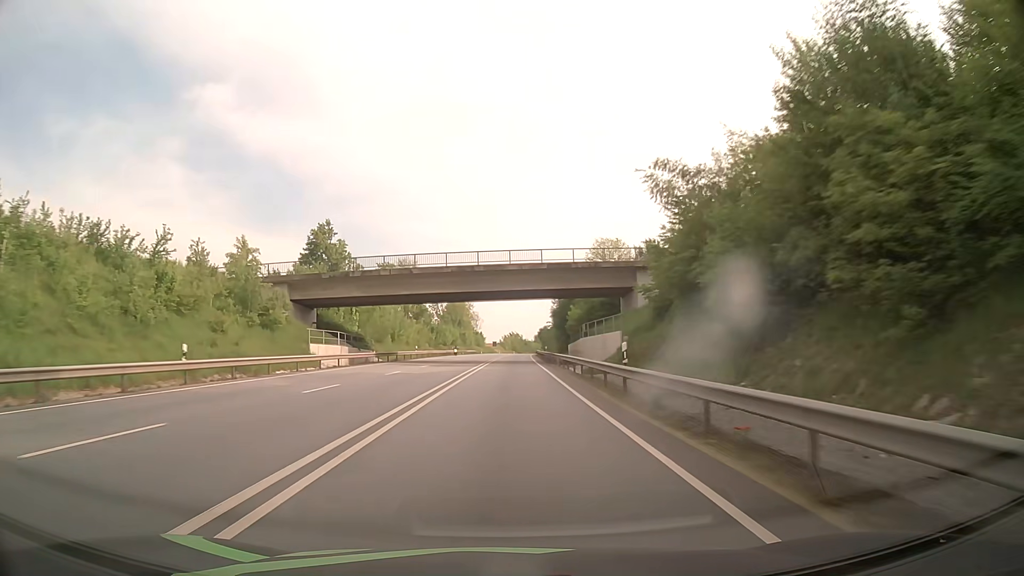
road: primary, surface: asphalt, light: Day
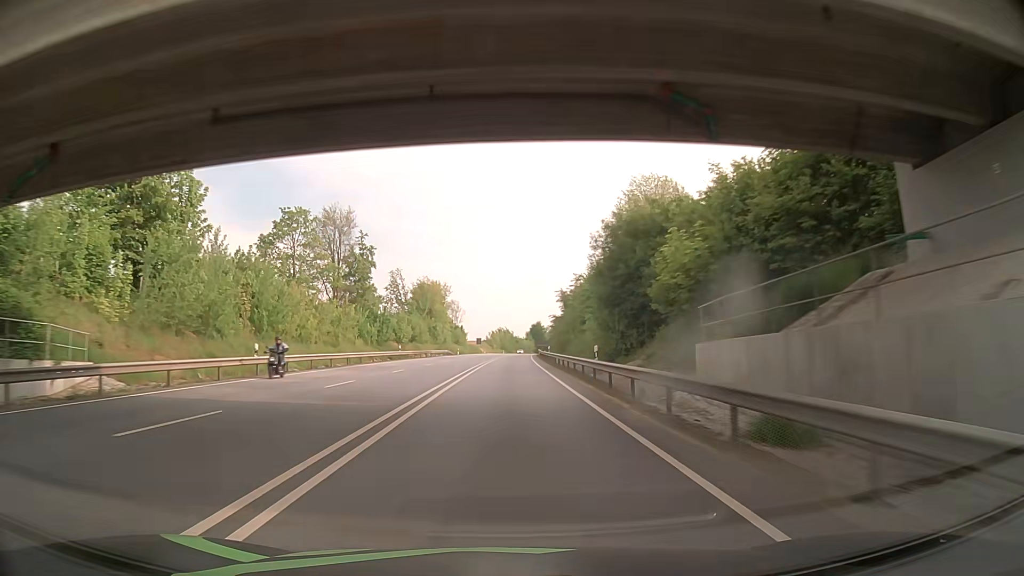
(+0.3, +45.3) m; +1°
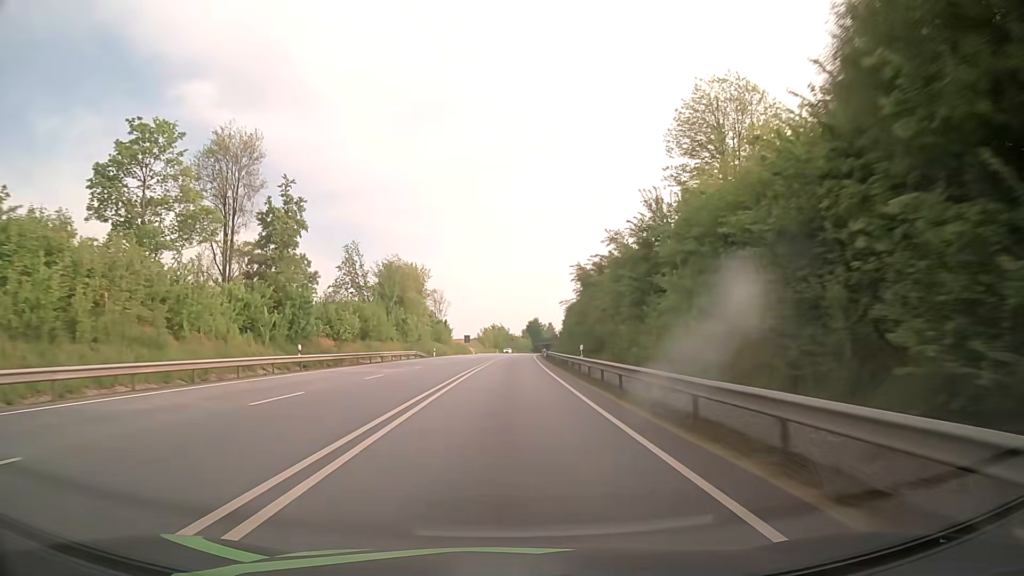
(+0.1, +30.1) m; 0°
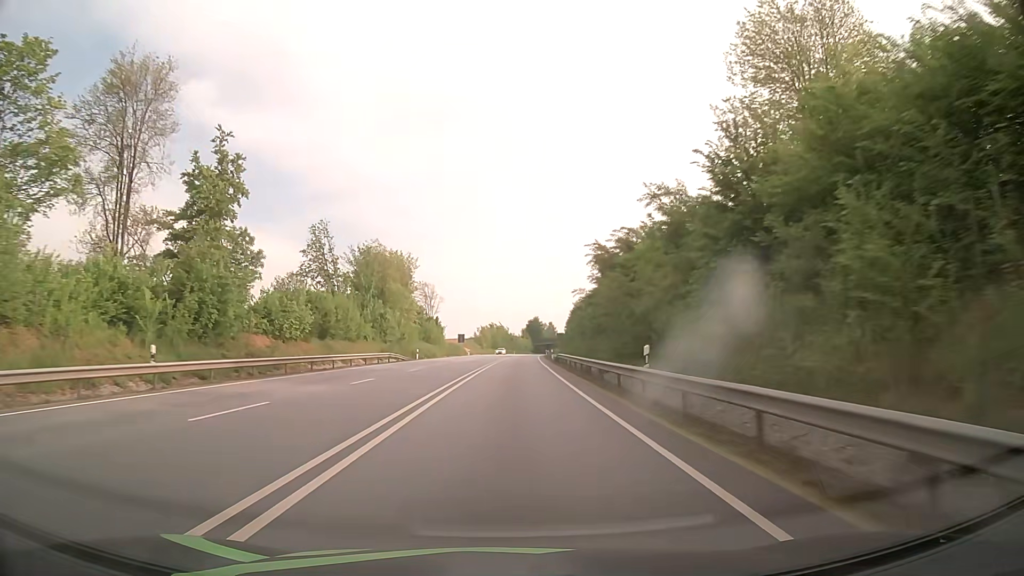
(0.0, +15.0) m; 0°
